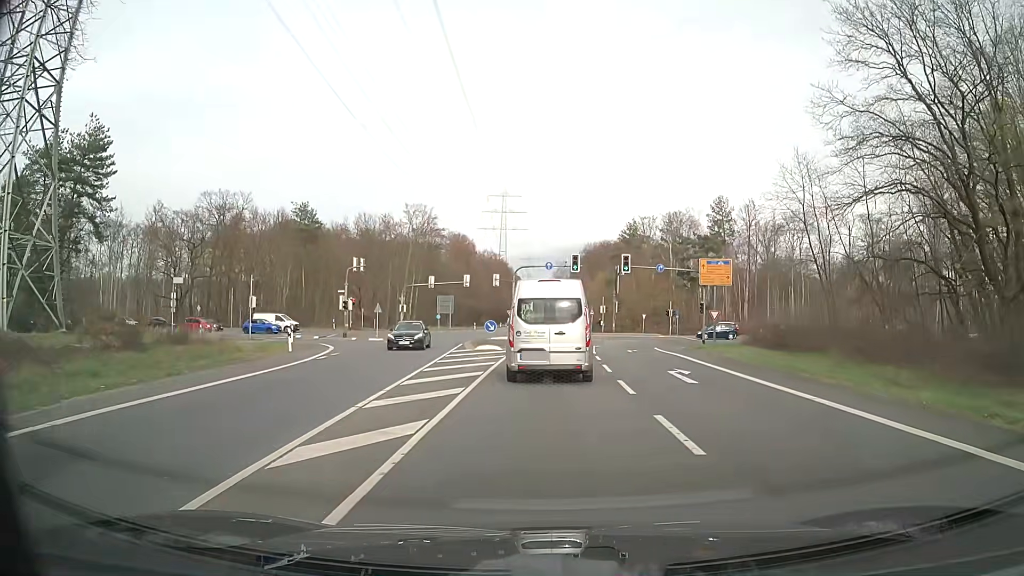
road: secondary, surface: asphalt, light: Day
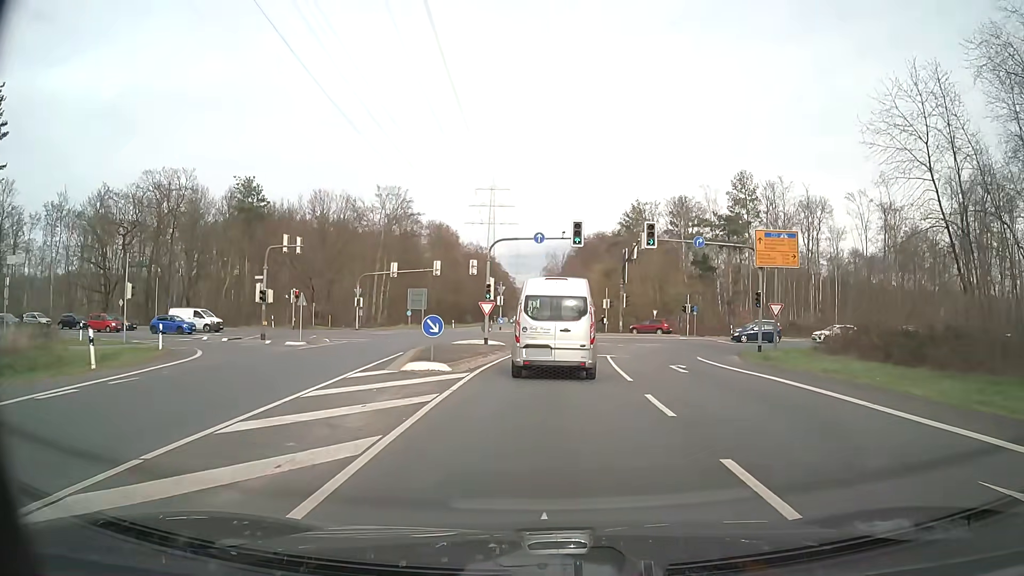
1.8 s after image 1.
(0.0, +16.0) m; 0°
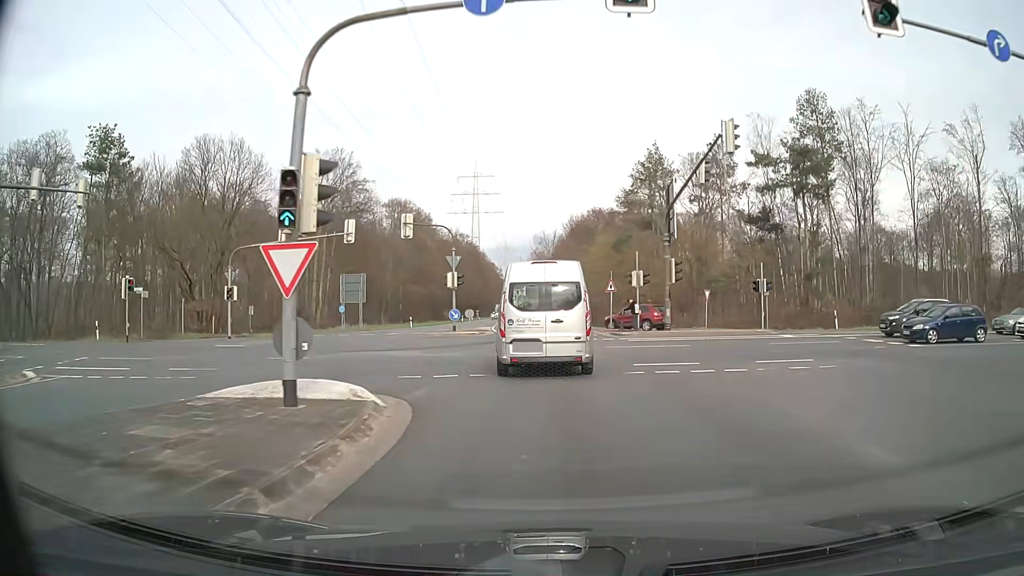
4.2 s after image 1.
(+0.5, +26.5) m; +1°
(0, +10) (0, +20) (-1, +30) (-1, +40) (-2, +50) (-2, +60) (-3, +70) (-3, +80) (-4, +90) (-4, +100) m
